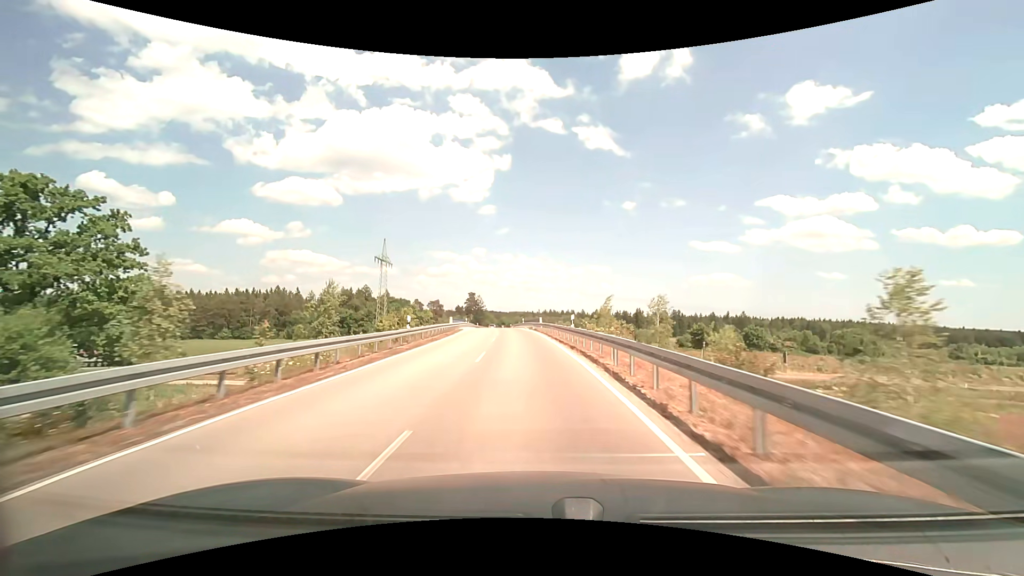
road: unclassified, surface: asphalt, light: Day
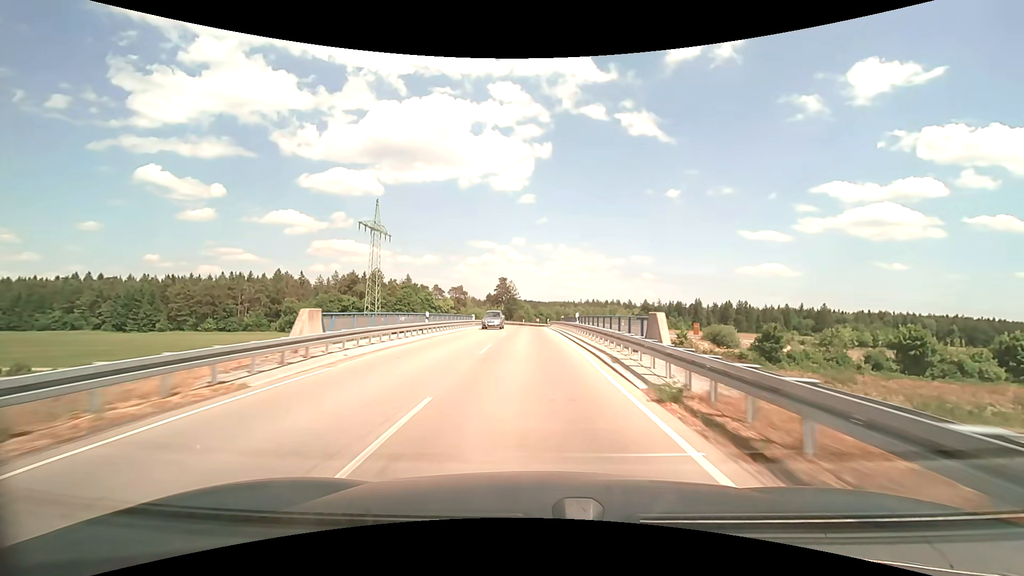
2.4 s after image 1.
(-2.0, +45.8) m; -4°
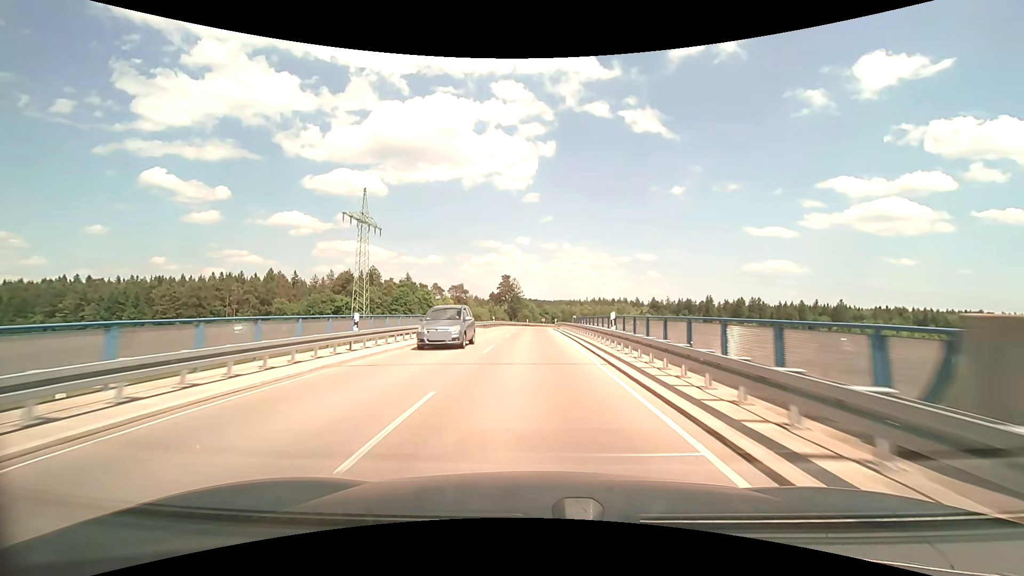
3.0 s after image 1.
(-0.1, +11.6) m; -1°
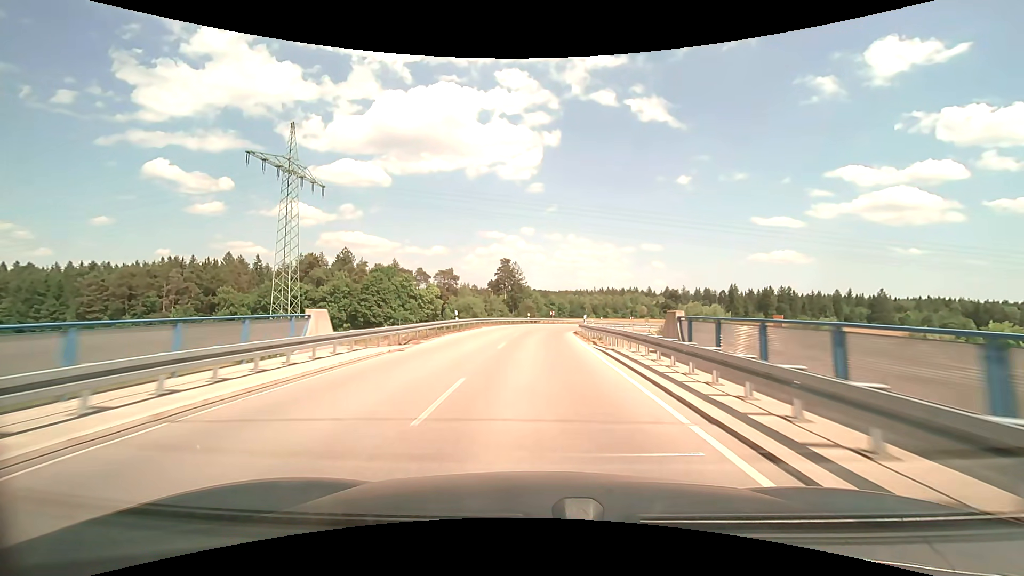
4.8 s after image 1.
(-0.3, +34.2) m; 0°
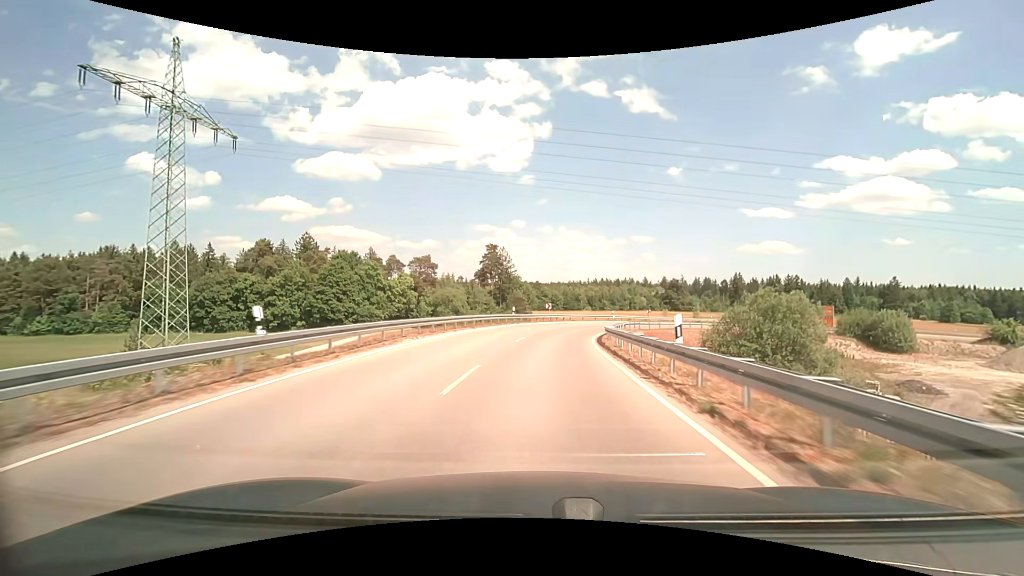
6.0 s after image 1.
(+0.2, +22.1) m; +1°
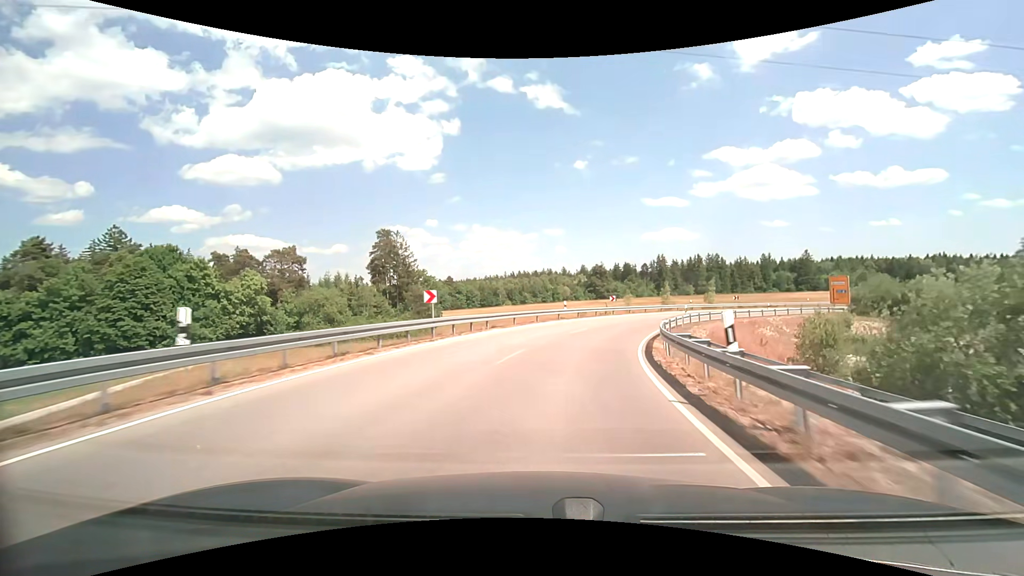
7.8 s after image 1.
(+1.8, +32.0) m; +9°
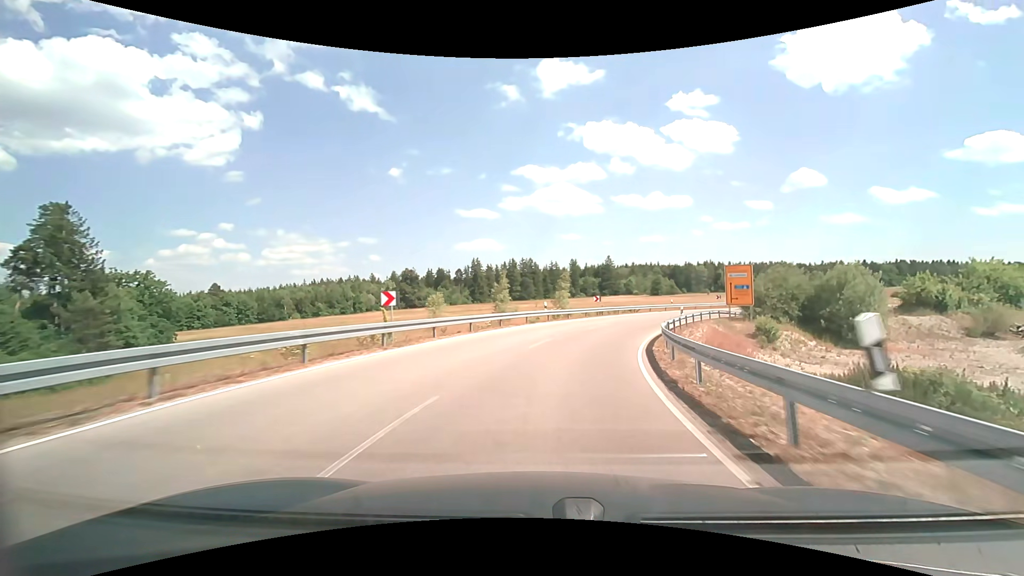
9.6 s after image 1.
(+5.5, +30.4) m; +21°
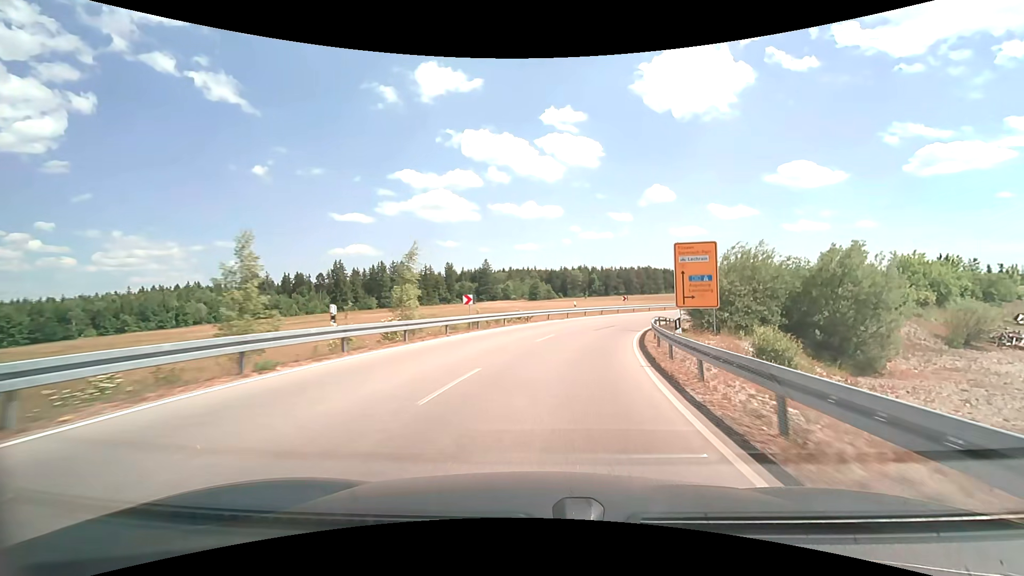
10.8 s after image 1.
(+2.4, +20.0) m; +14°
(+1, +10) (+2, +20) (+5, +30) (+8, +39) (+13, +48) (+18, +56) (+25, +64) (+32, +70) (+40, +76) (+49, +81) m
